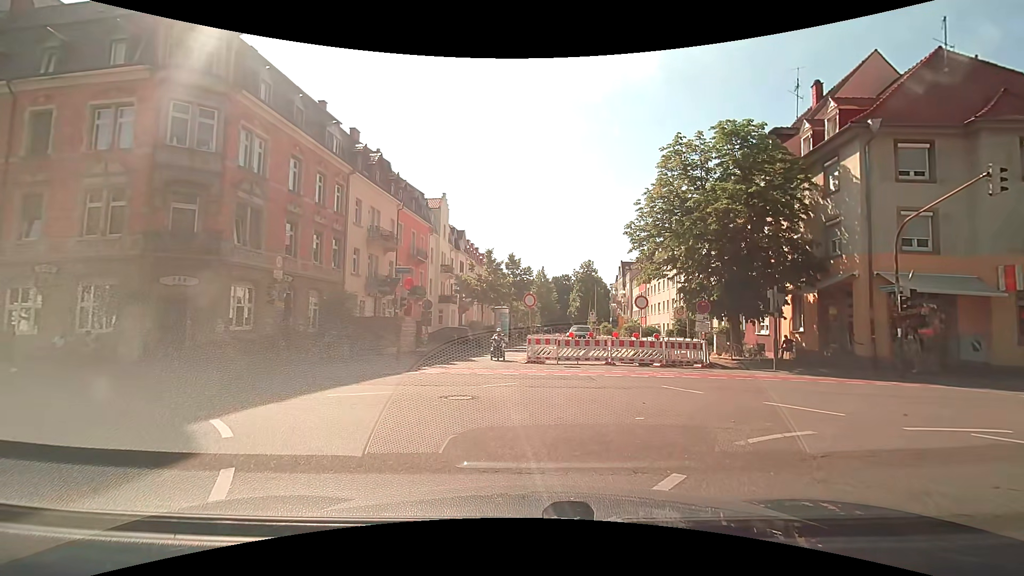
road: residential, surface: asphalt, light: Day
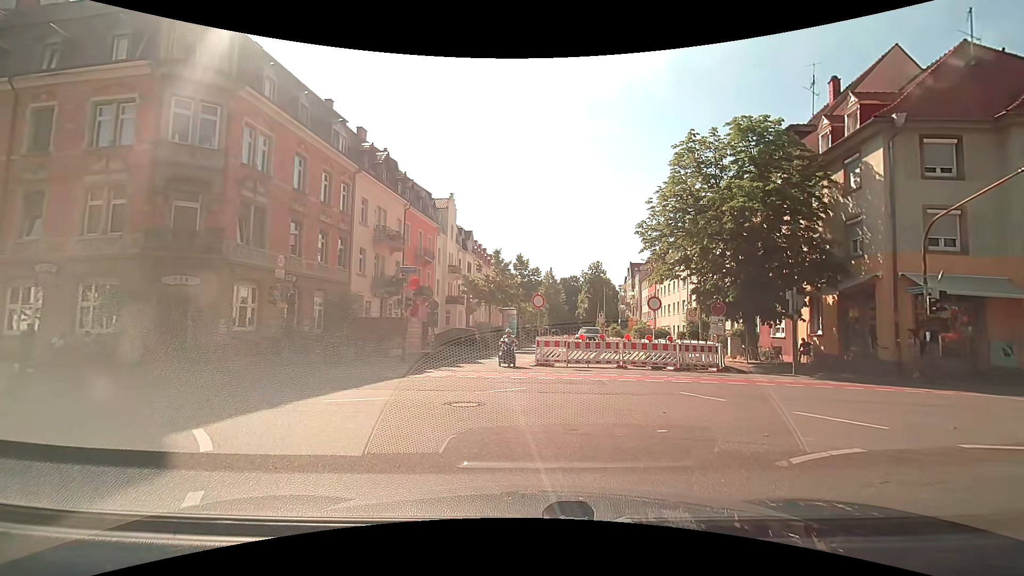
(0.0, +0.6) m; 0°
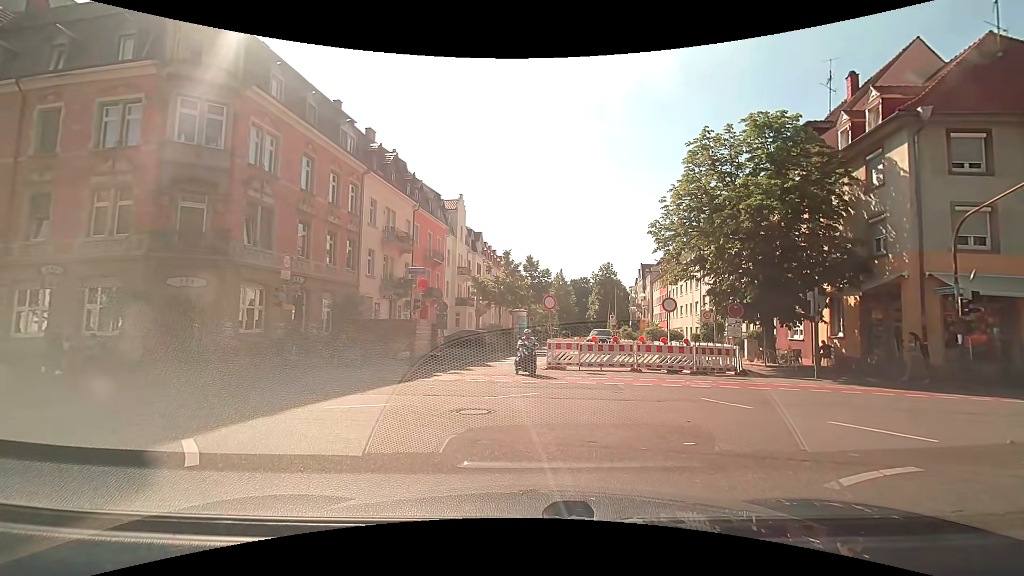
(0.0, +0.5) m; 0°
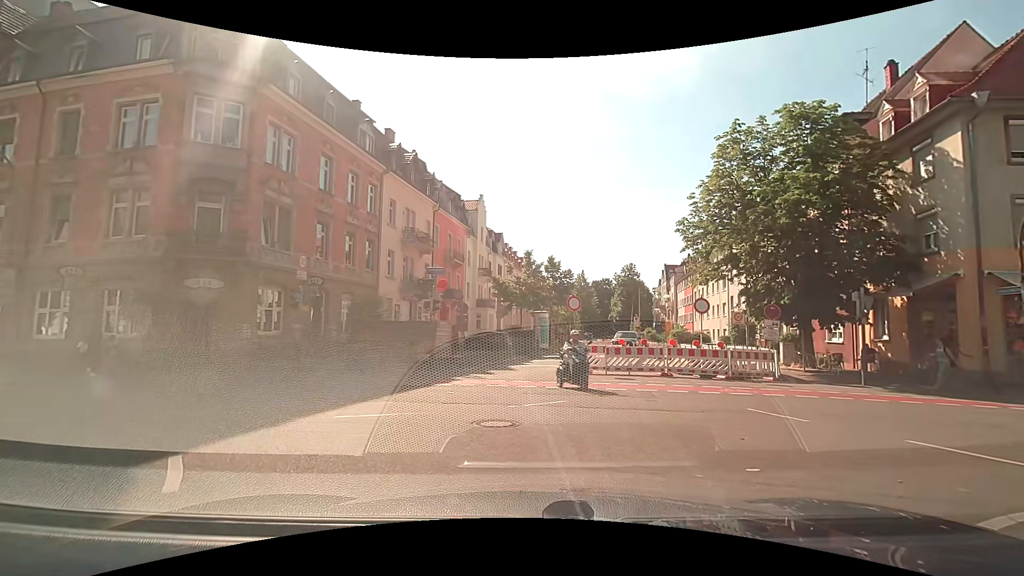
(0.0, +0.9) m; -2°
